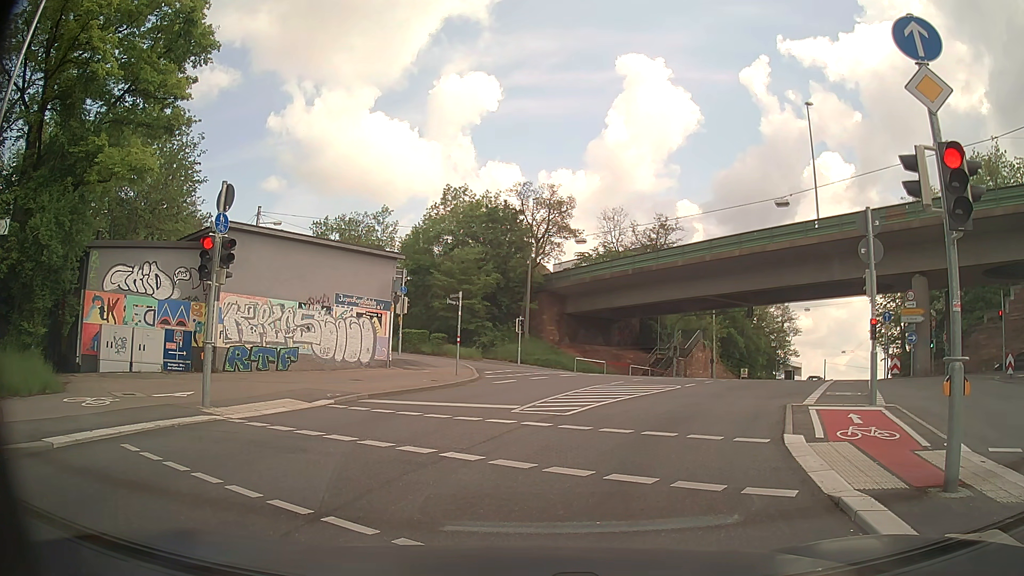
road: secondary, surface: asphalt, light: Day
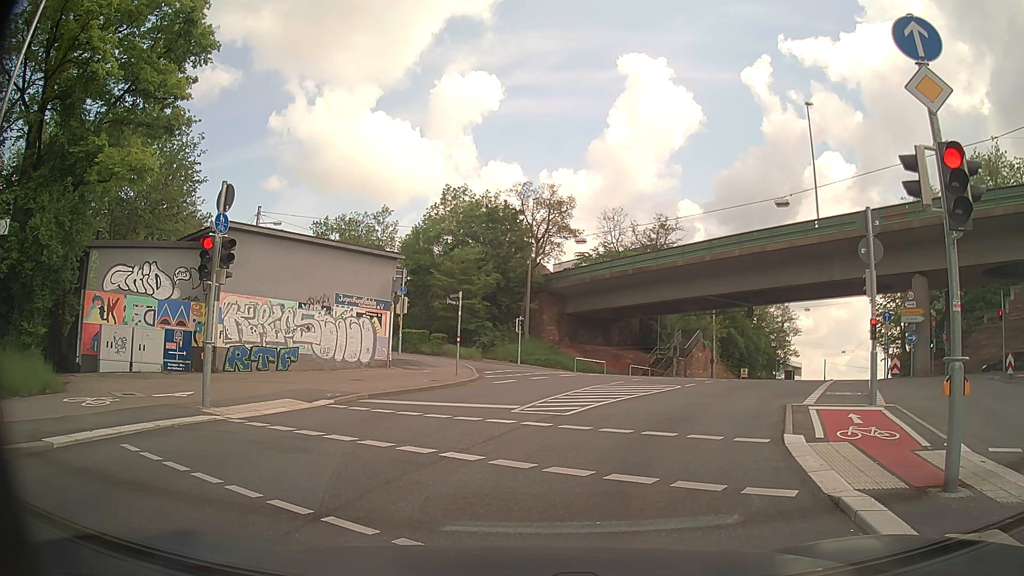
(0.0, 0.0) m; 0°
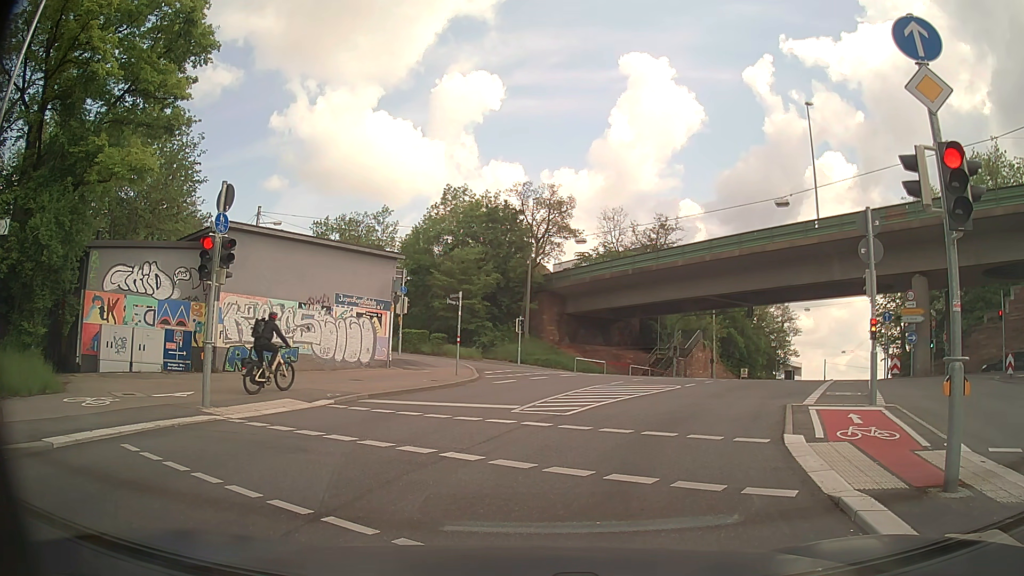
(0.0, 0.0) m; 0°
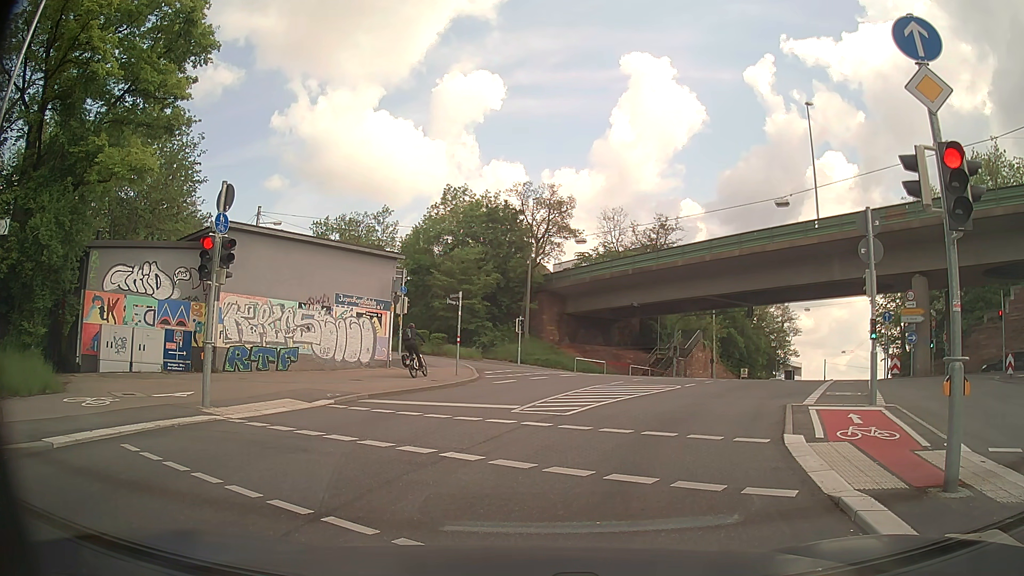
(0.0, 0.0) m; 0°
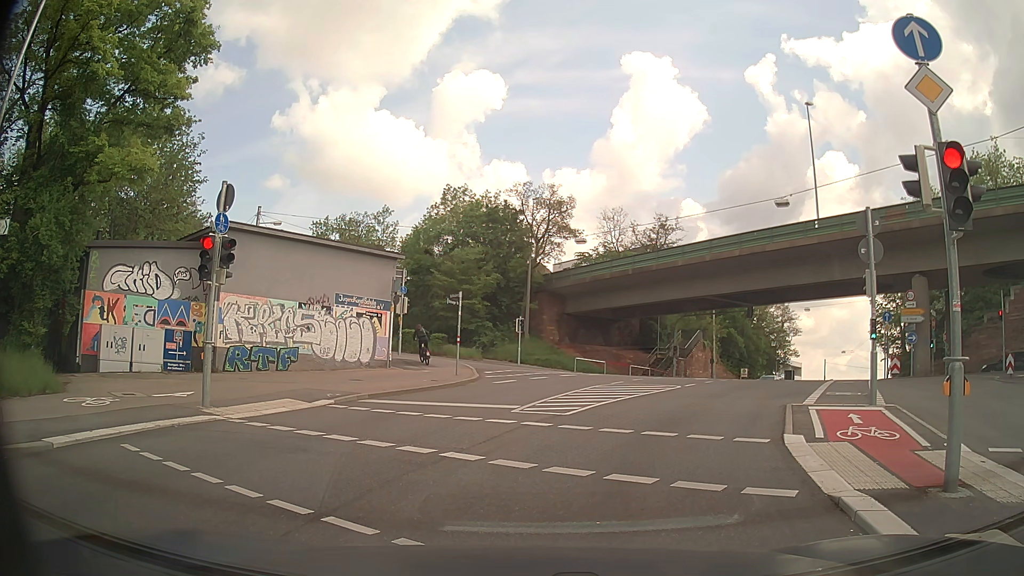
(0.0, 0.0) m; 0°
(+1, +10) (+5, +19) (+10, +28) (+15, +37) (+20, +45) (+25, +54) (+31, +62) (+37, +70) (+42, +78) (+48, +86) m
